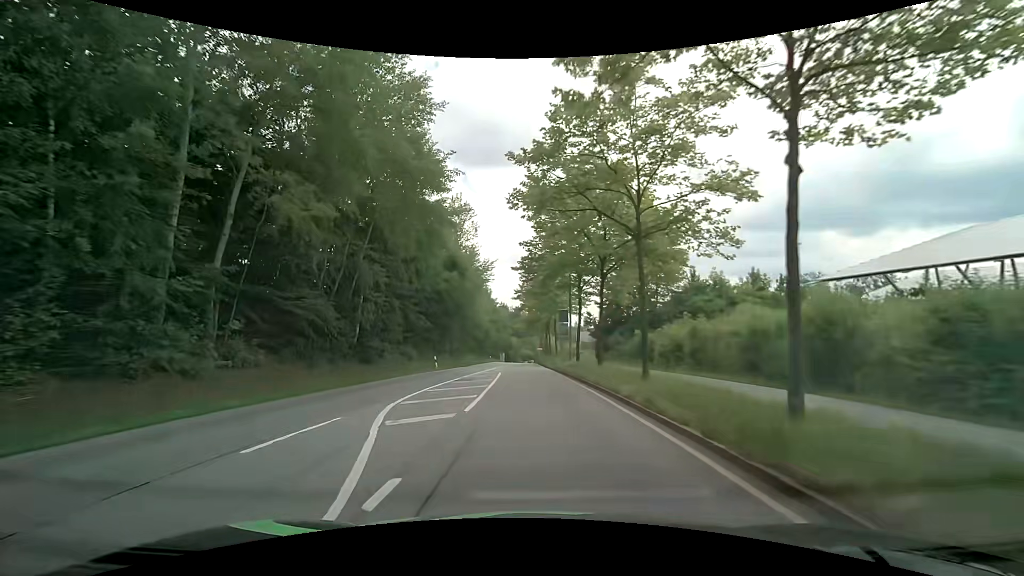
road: secondary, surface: asphalt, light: Day
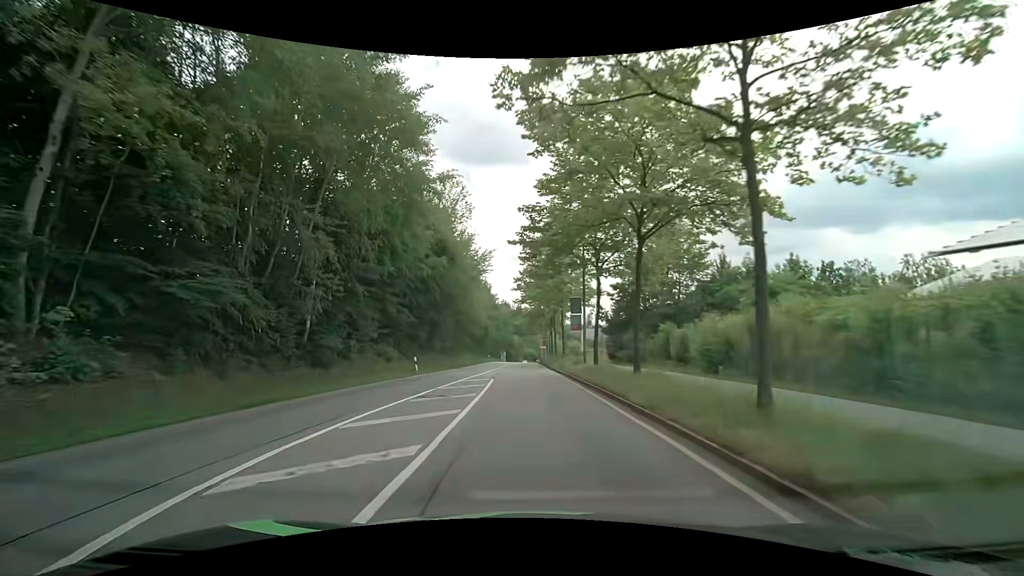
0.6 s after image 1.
(-0.1, +7.4) m; 0°
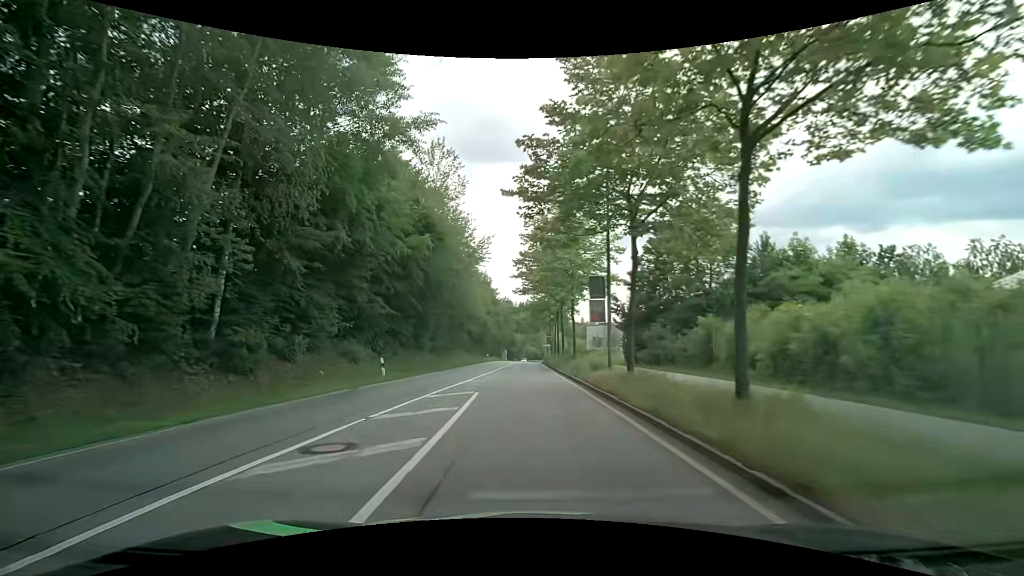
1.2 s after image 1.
(-0.1, +7.4) m; -1°
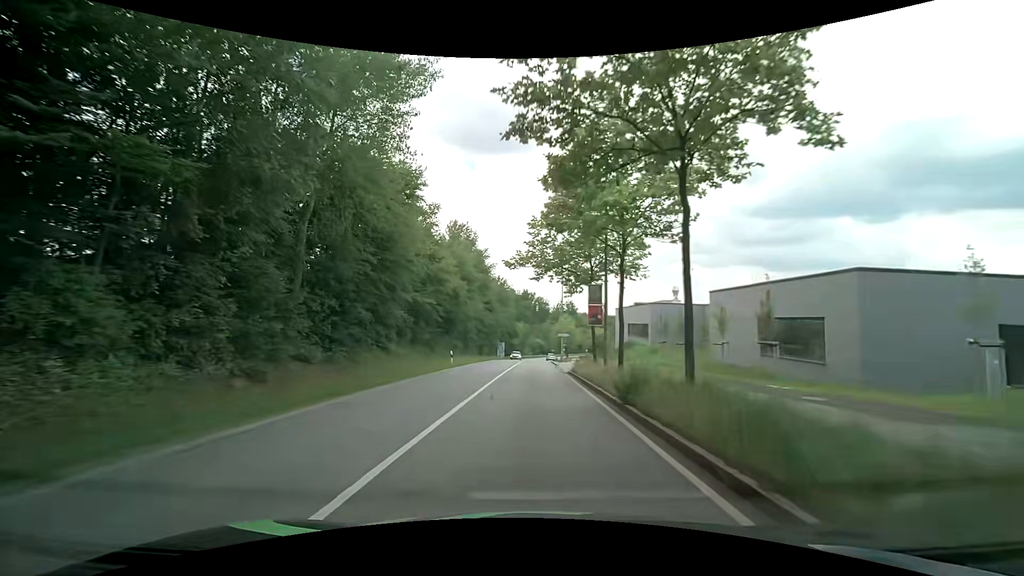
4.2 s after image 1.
(-0.5, +38.0) m; -1°
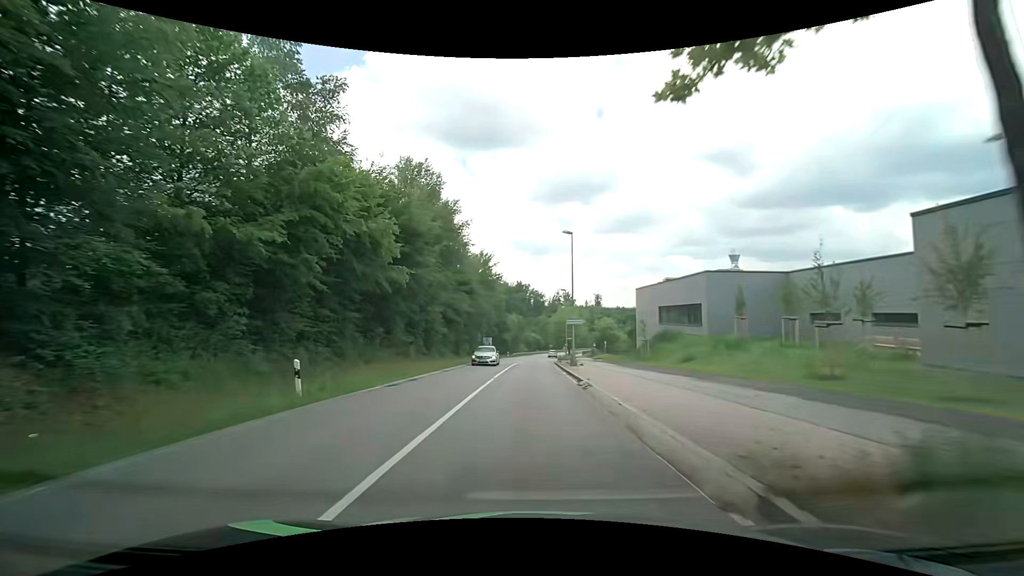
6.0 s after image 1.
(+0.2, +22.9) m; +1°
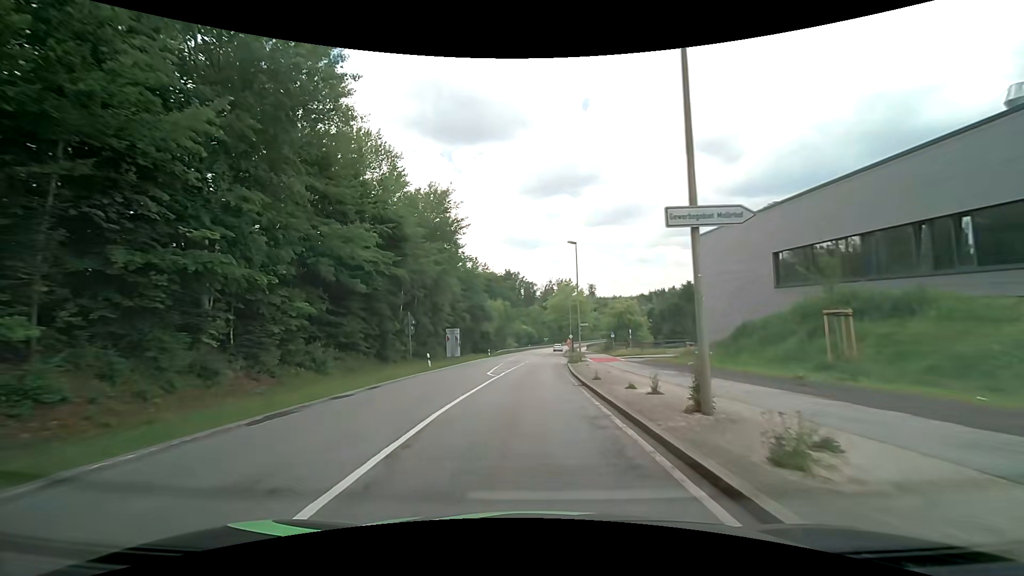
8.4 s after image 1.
(+0.1, +30.0) m; +1°
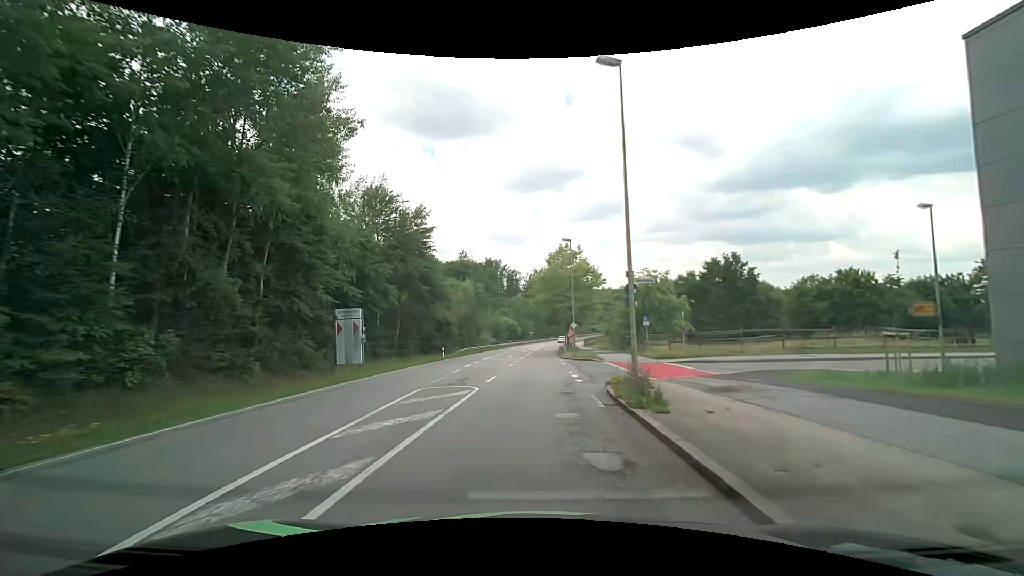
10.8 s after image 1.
(+0.3, +27.1) m; +2°
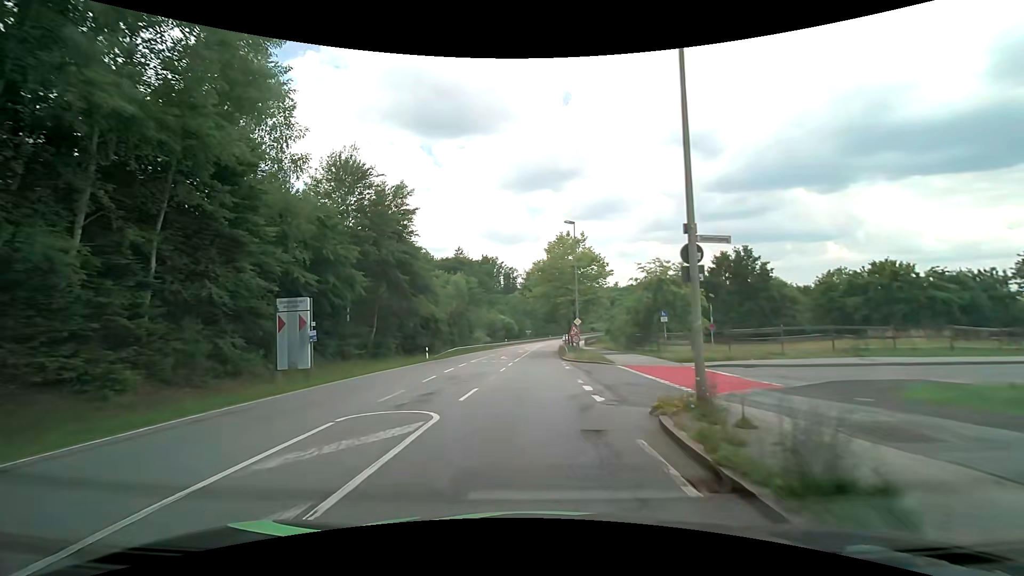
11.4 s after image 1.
(0.0, +6.0) m; +1°
(0, +10) (0, +20) (0, +30) (0, +40) (0, +50) (0, +60) (+1, +70) (+2, +80) (+2, +90) (+3, +100) m
